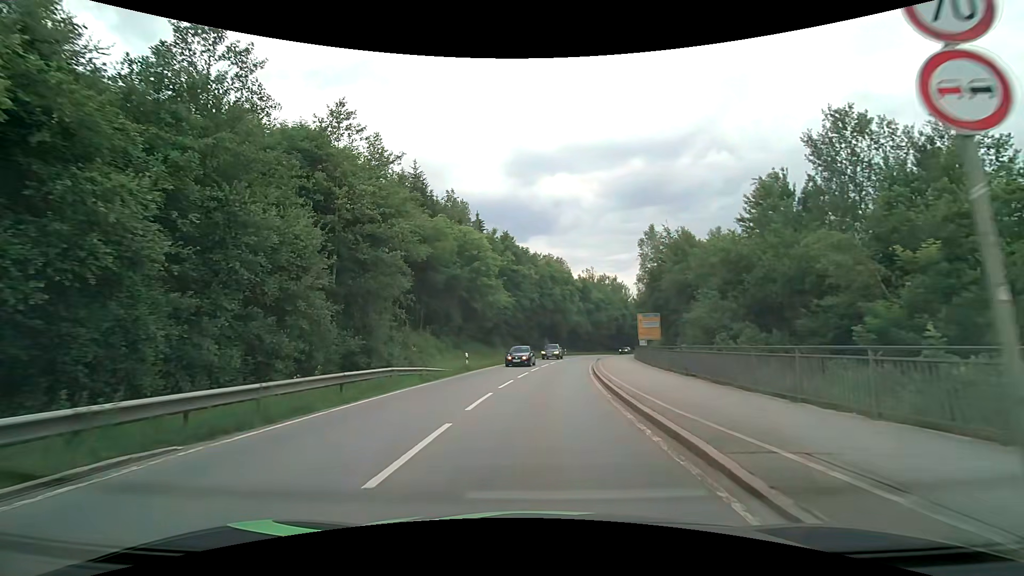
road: secondary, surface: asphalt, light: Day
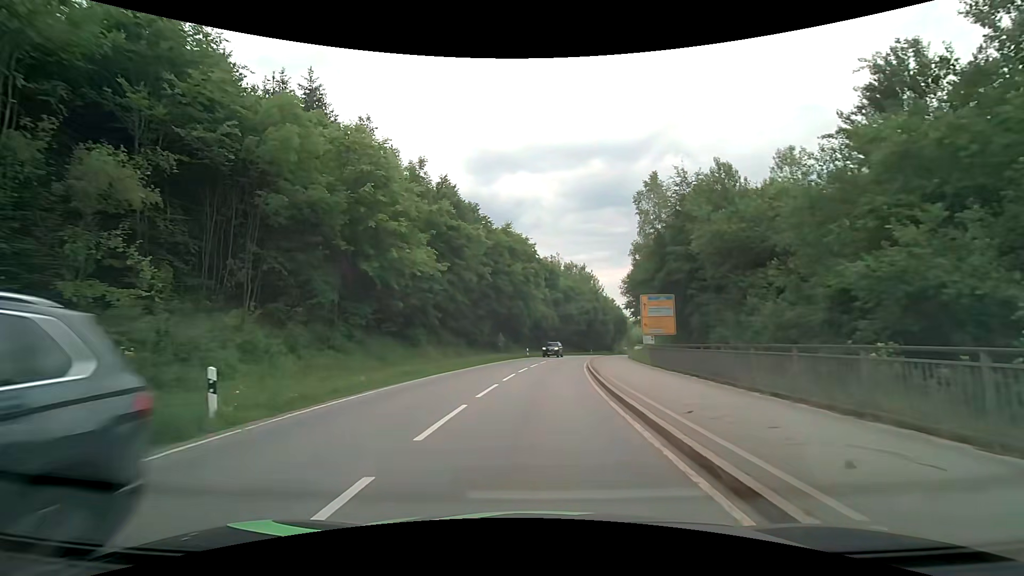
(+0.9, +21.7) m; +5°
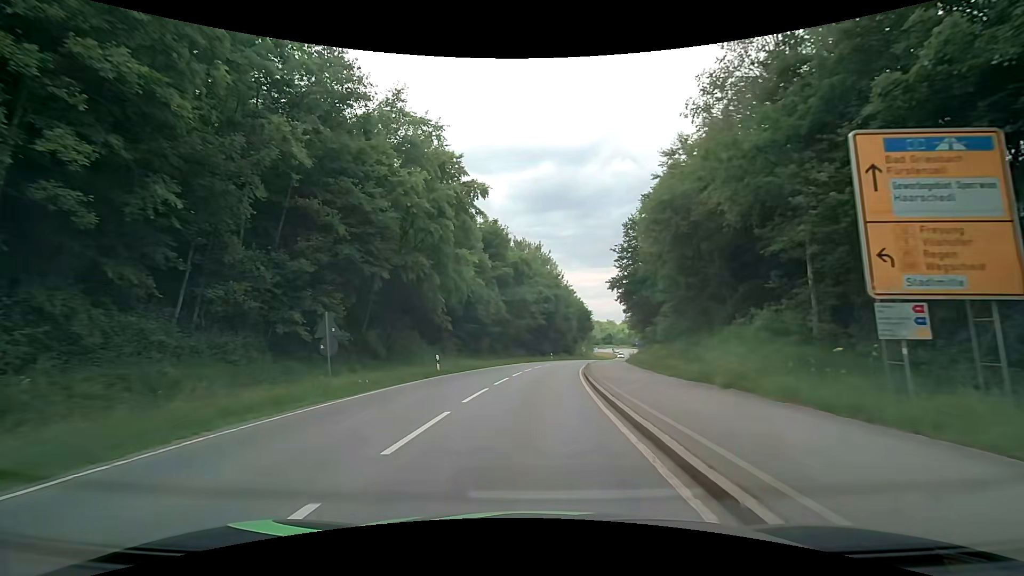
(+1.6, +31.0) m; +6°
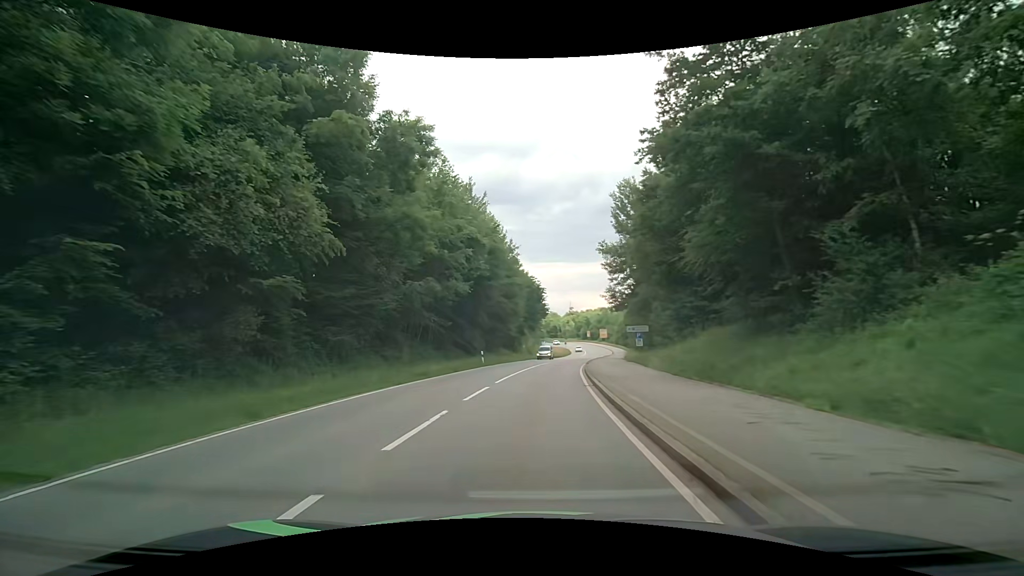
(+1.8, +35.7) m; +6°
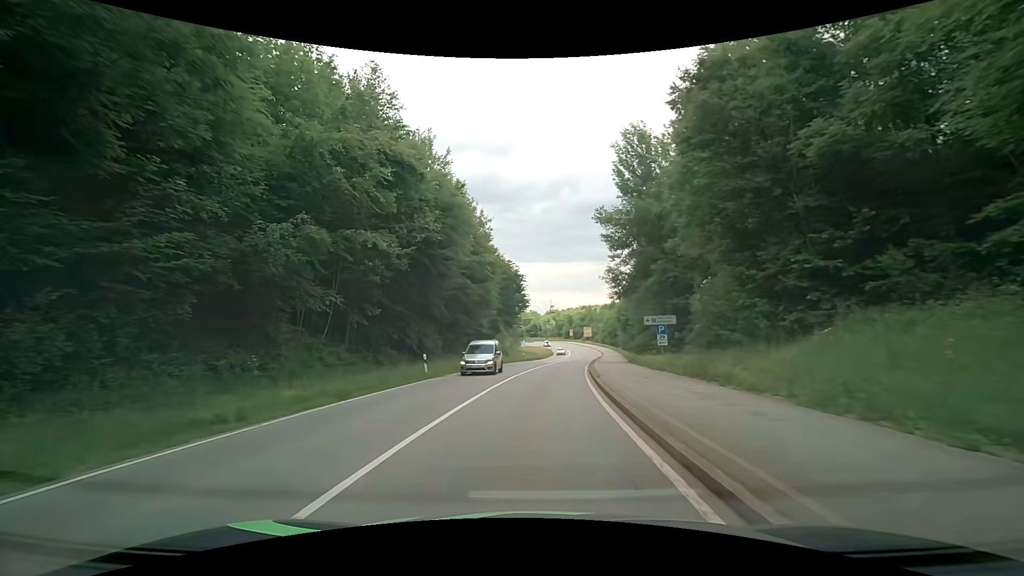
(+0.4, +14.5) m; +2°
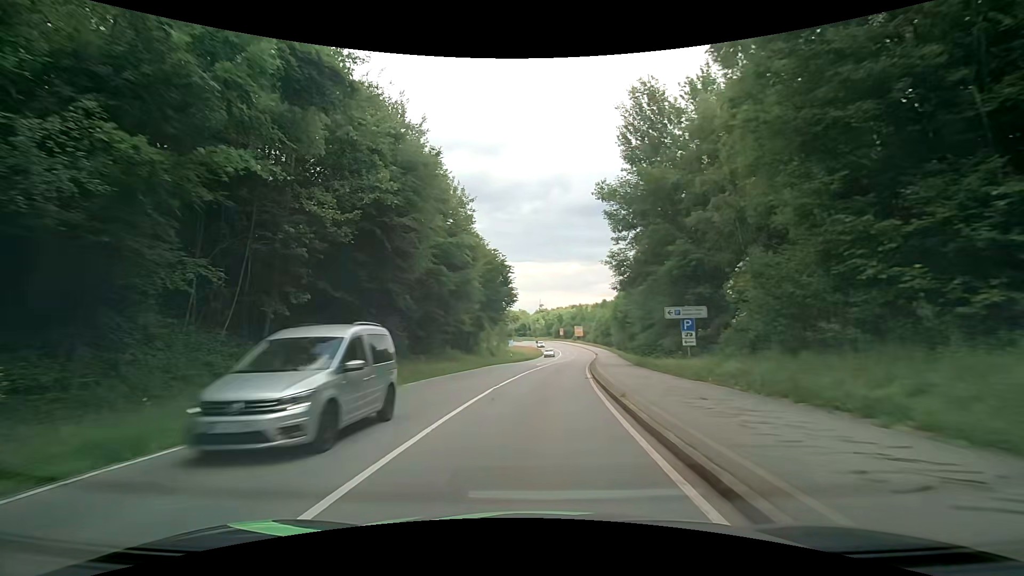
(+0.1, +7.2) m; +1°
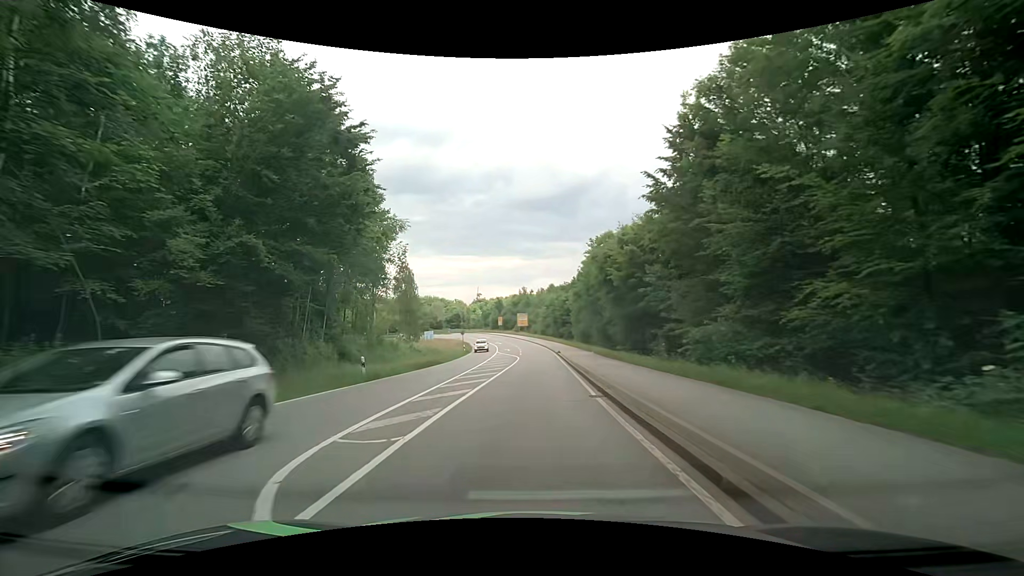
(+2.3, +36.6) m; +7°
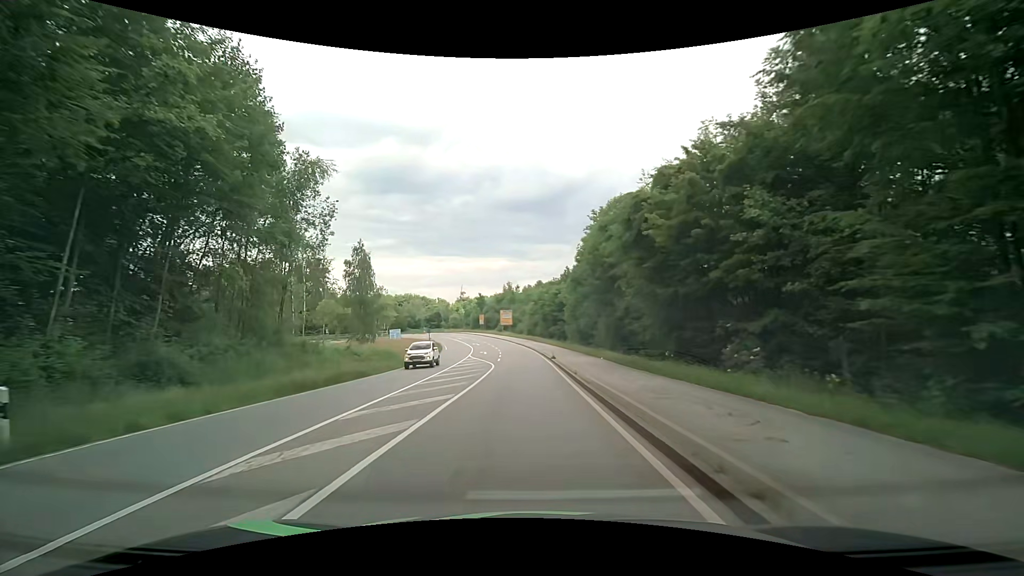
(+0.1, +15.0) m; +1°
(0, +10) (0, +20) (-1, +30) (-2, +40) (-4, +50) (-5, +60) (-7, +69) (-9, +79) (-11, +89) (-14, +99) m
